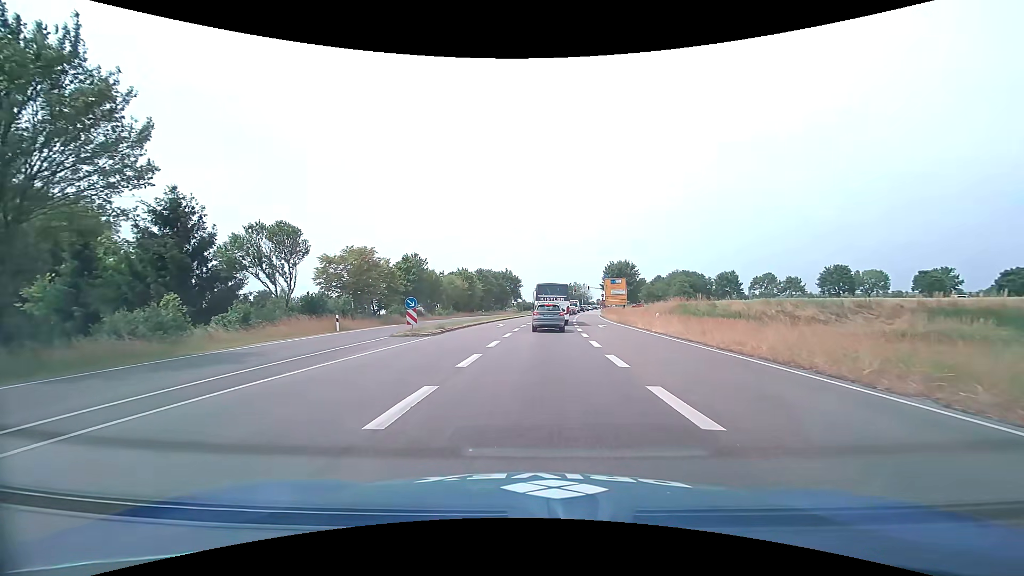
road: primary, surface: asphalt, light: Day
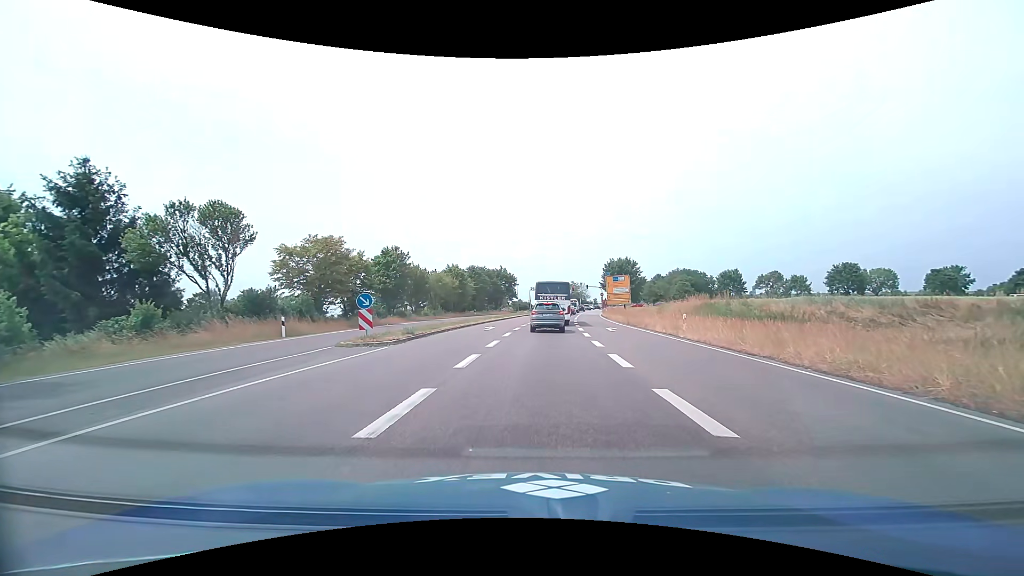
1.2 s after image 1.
(0.0, +6.2) m; +1°
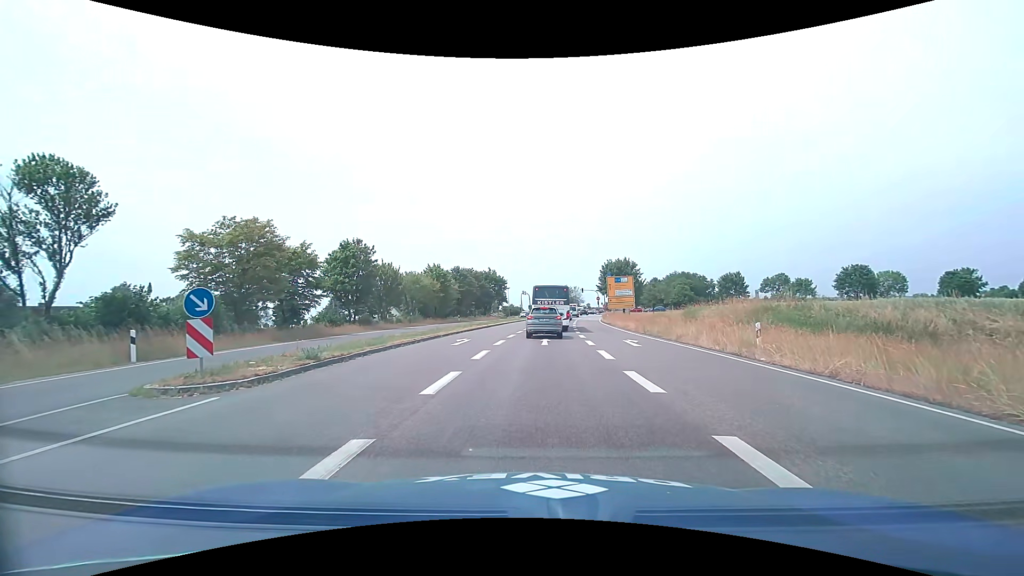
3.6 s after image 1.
(0.0, +8.9) m; 0°
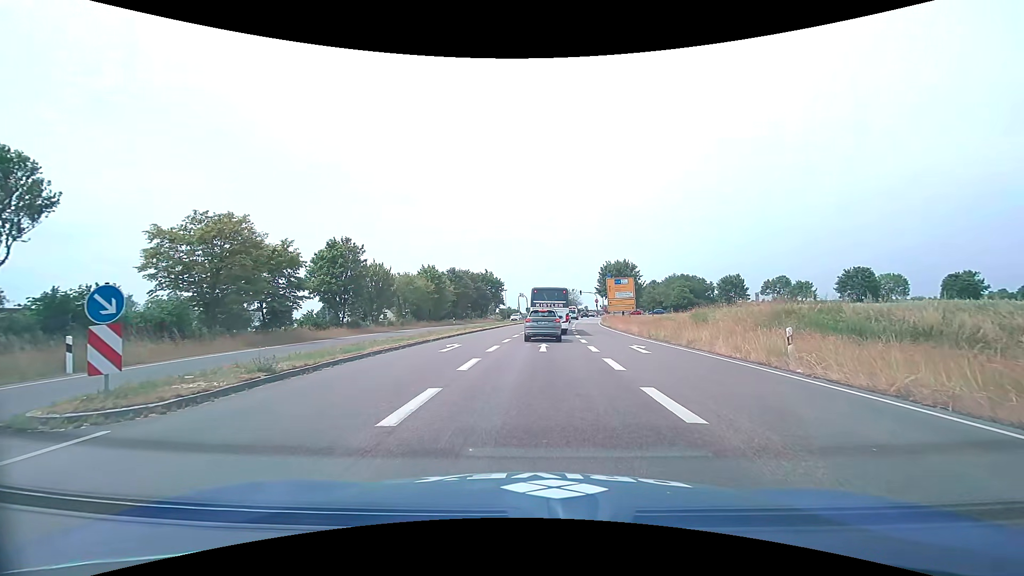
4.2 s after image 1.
(0.0, +2.2) m; +1°
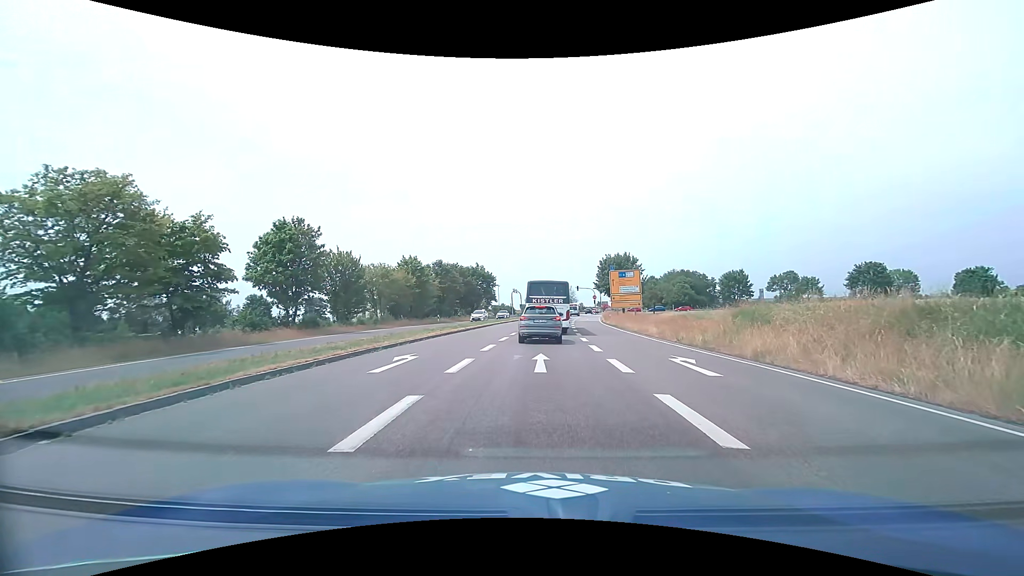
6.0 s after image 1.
(0.0, +7.3) m; 0°
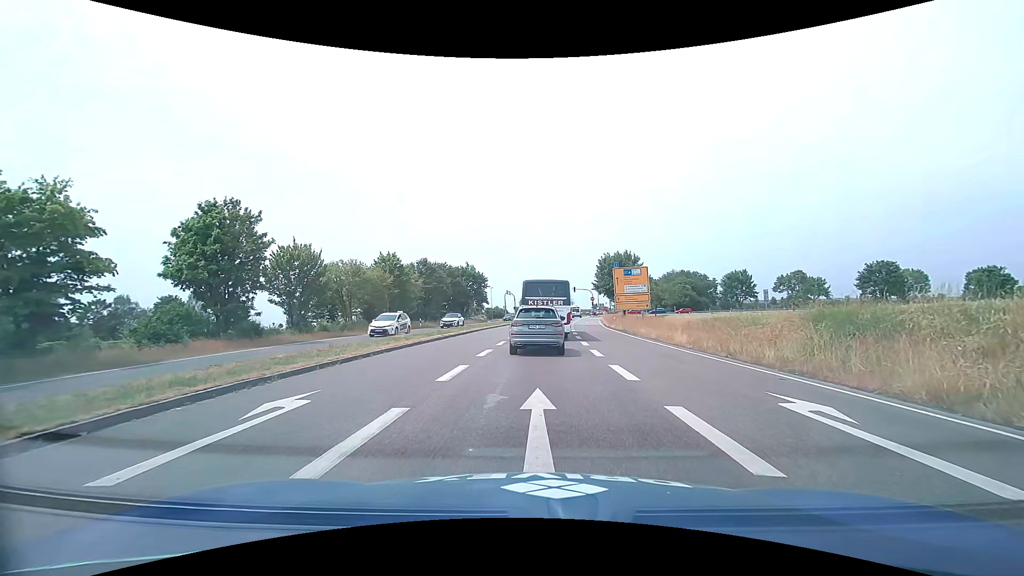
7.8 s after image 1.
(0.0, +6.7) m; +1°
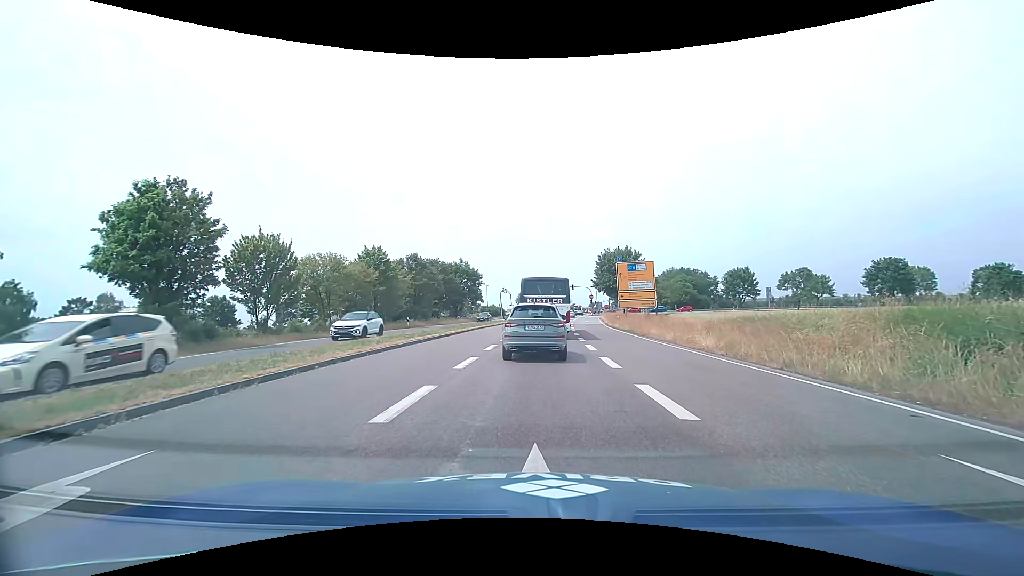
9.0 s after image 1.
(0.0, +3.9) m; 0°
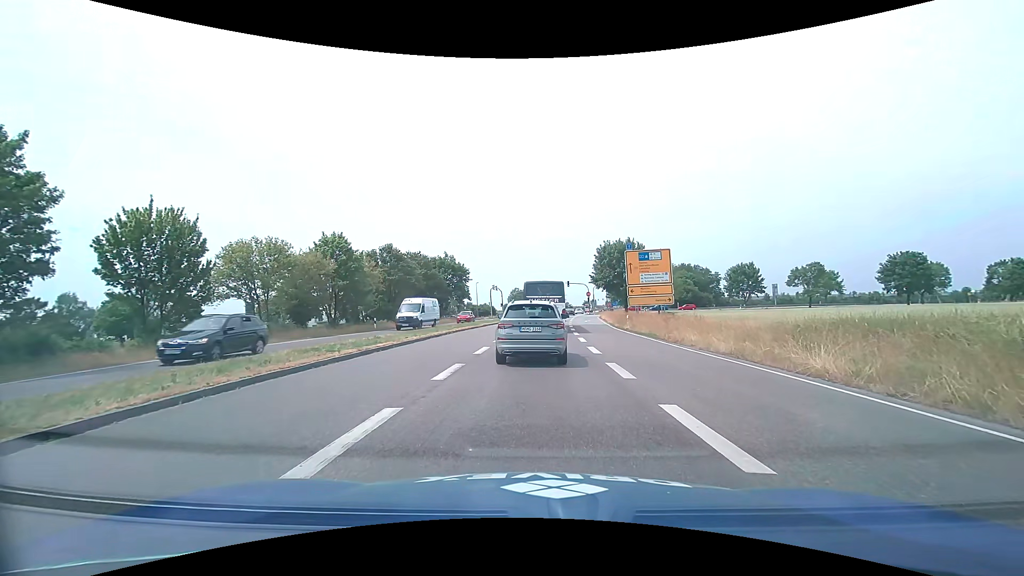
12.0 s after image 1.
(+0.1, +8.1) m; +1°
